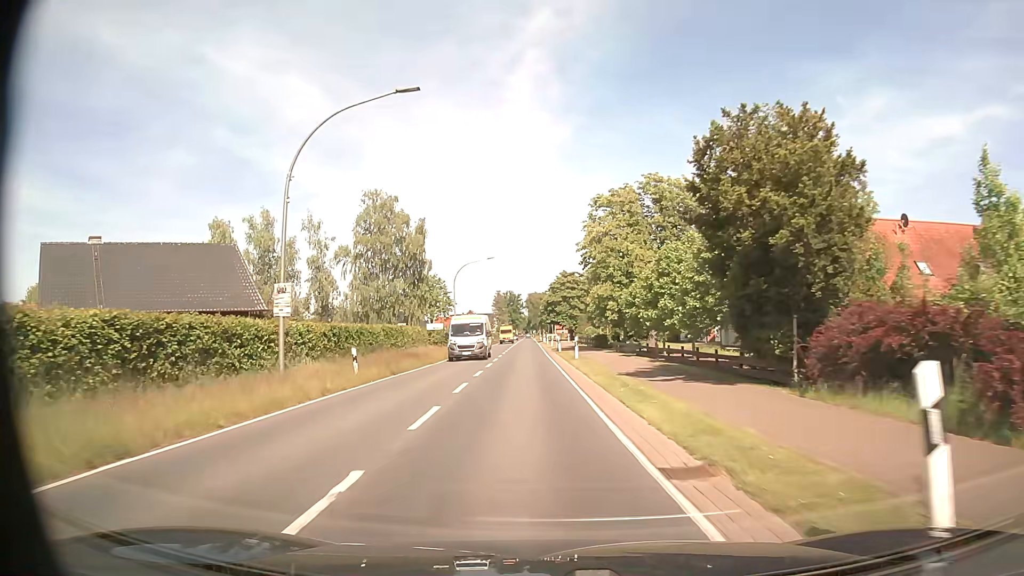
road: secondary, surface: asphalt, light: Day
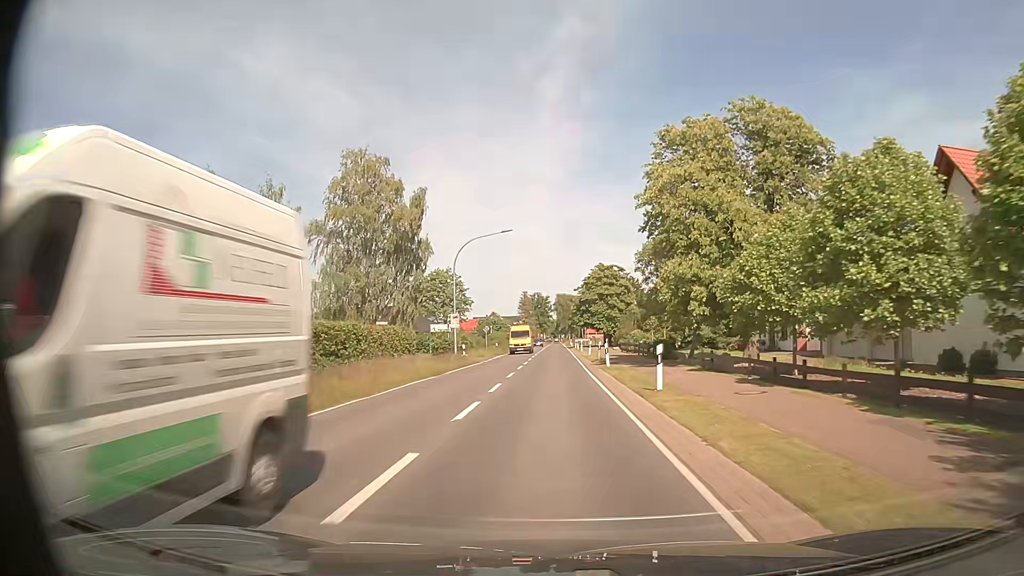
(-0.6, +17.0) m; -2°
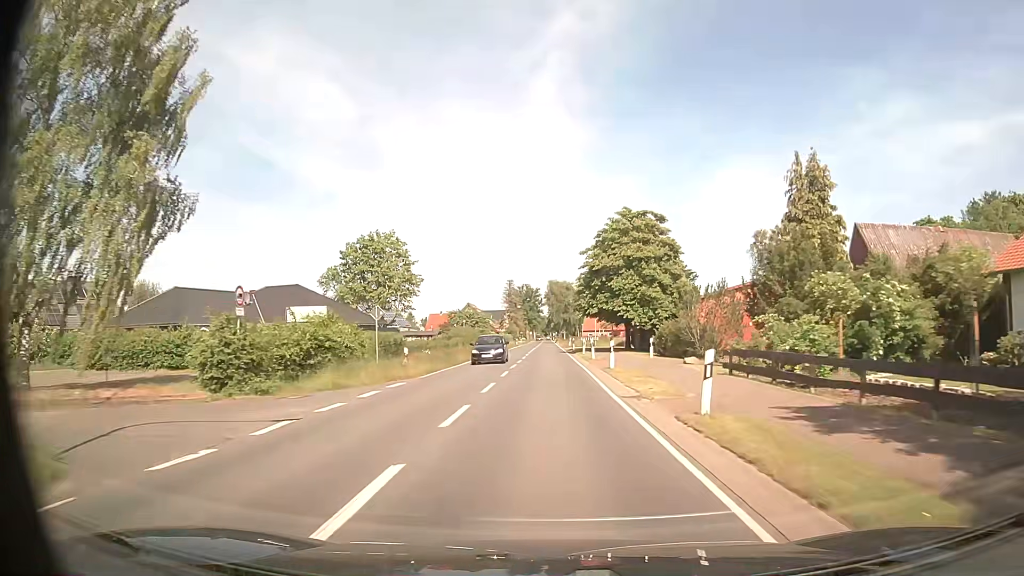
(+0.2, +37.0) m; 0°
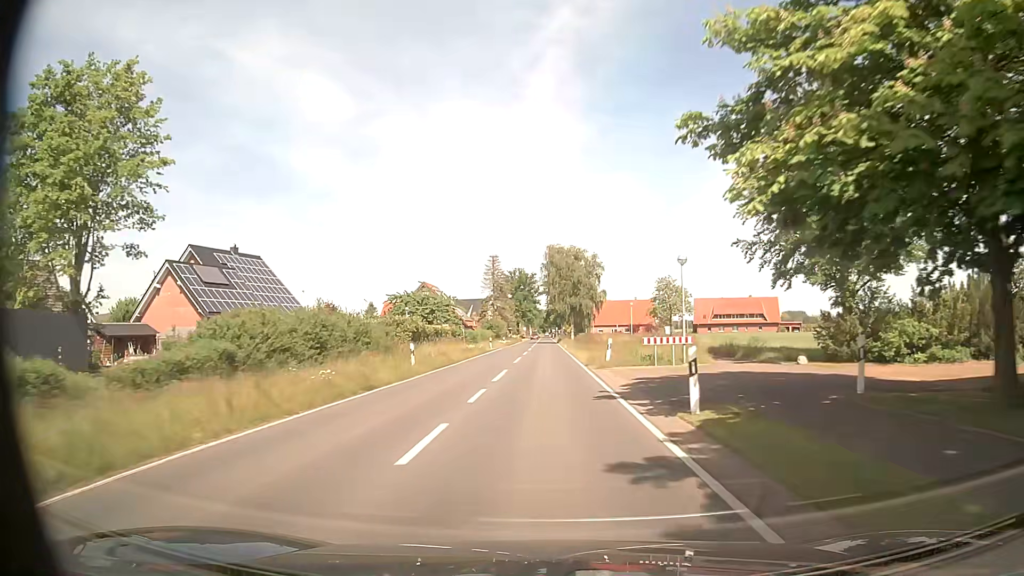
(+0.2, +50.6) m; 0°
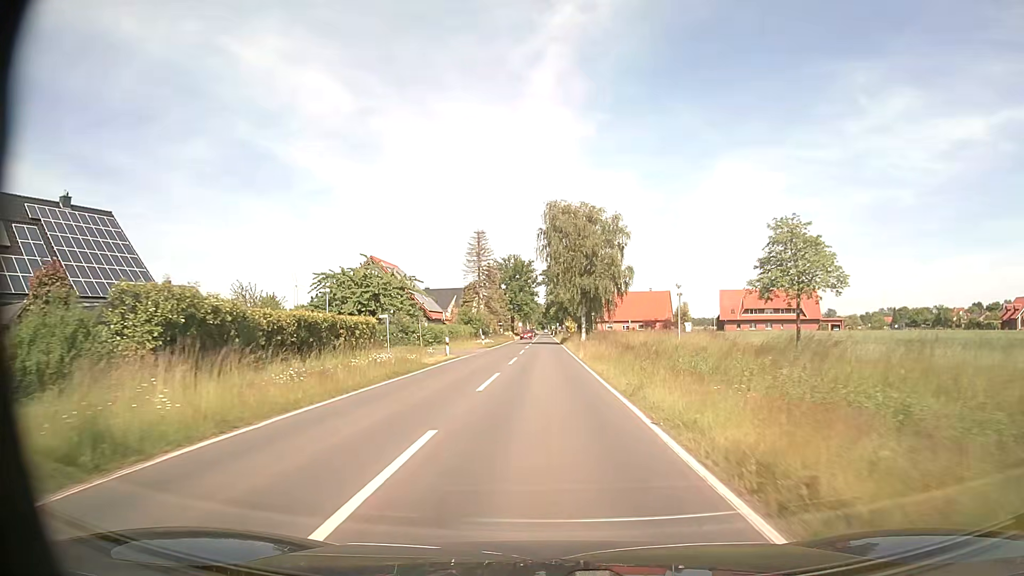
(+0.1, +27.7) m; +1°
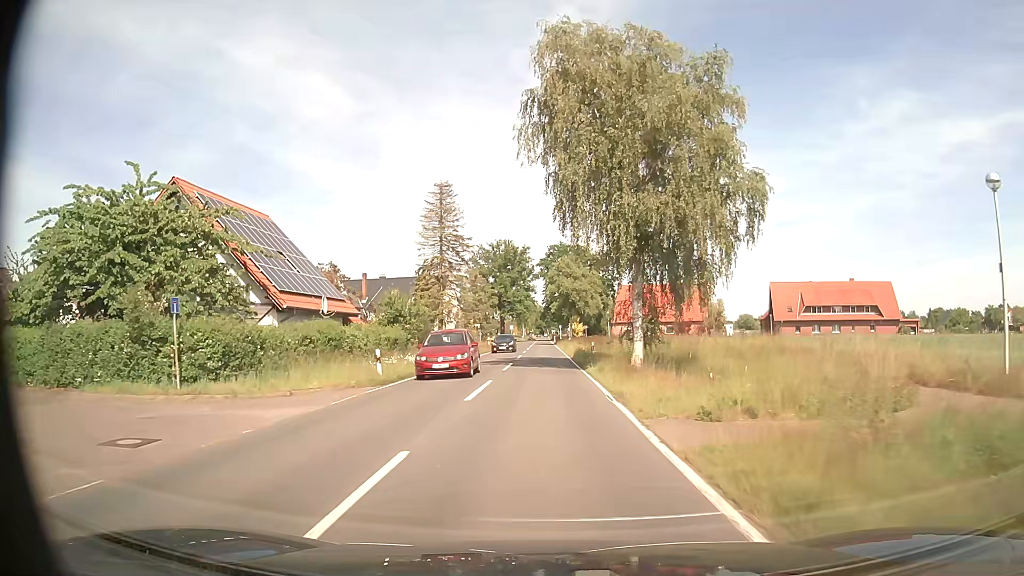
(-0.3, +36.7) m; -1°
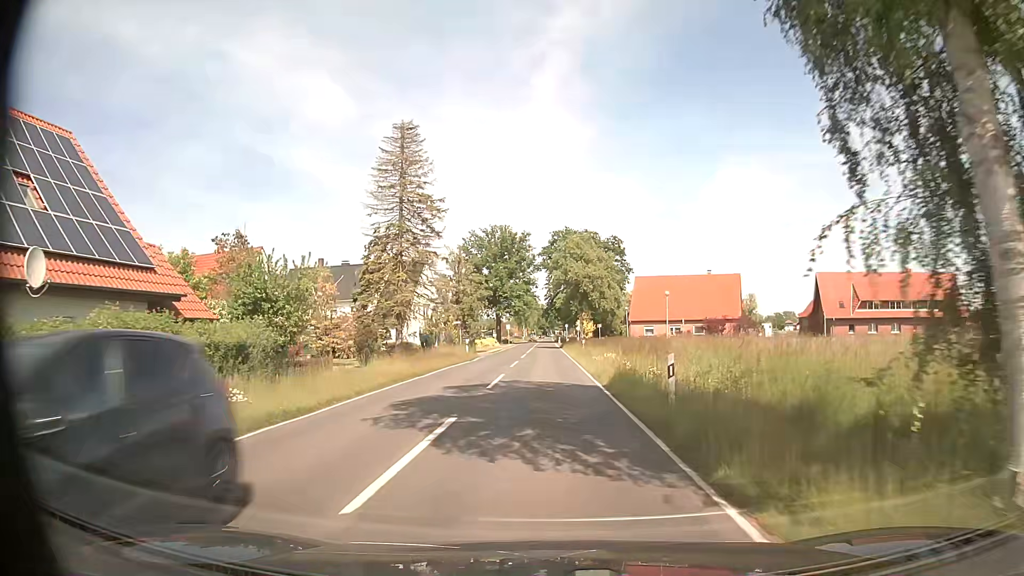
(0.0, +20.4) m; -1°
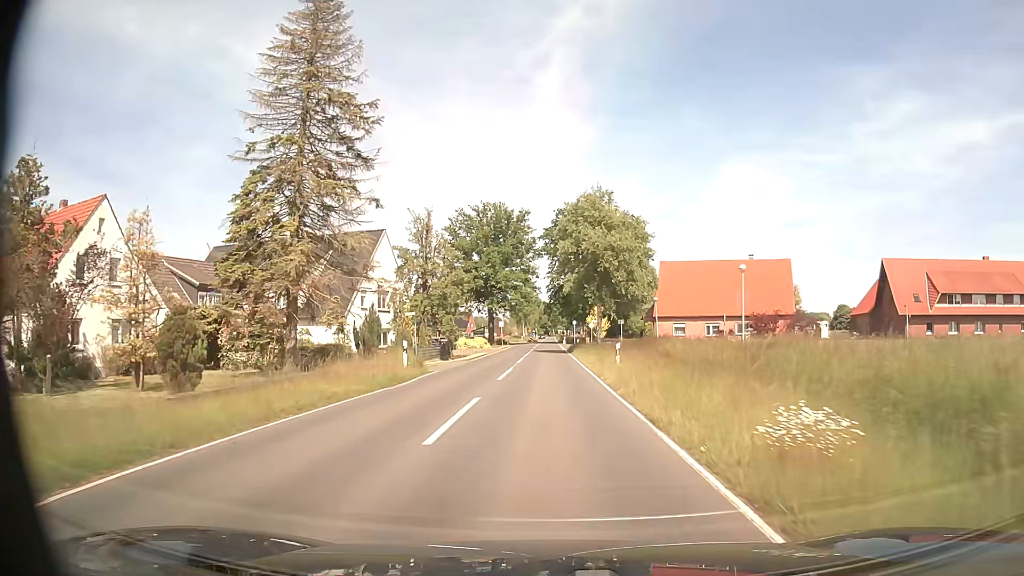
(+0.1, +20.9) m; 0°
(0, +10) (0, +20) (0, +30) (0, +40) (0, +50) (0, +60) (0, +70) (0, +80) (+1, +90) (+1, +100) m
